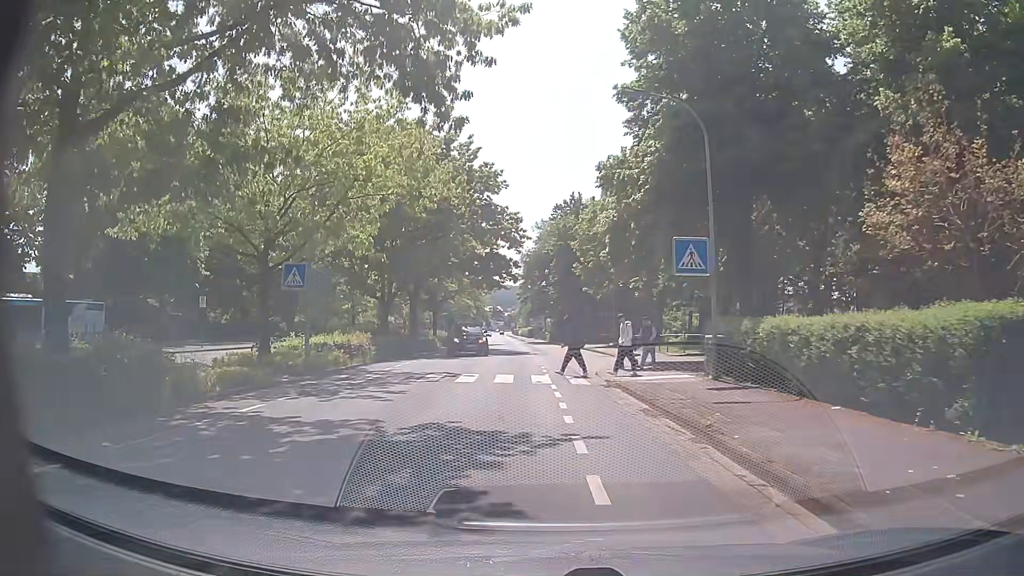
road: unclassified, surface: asphalt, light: Day
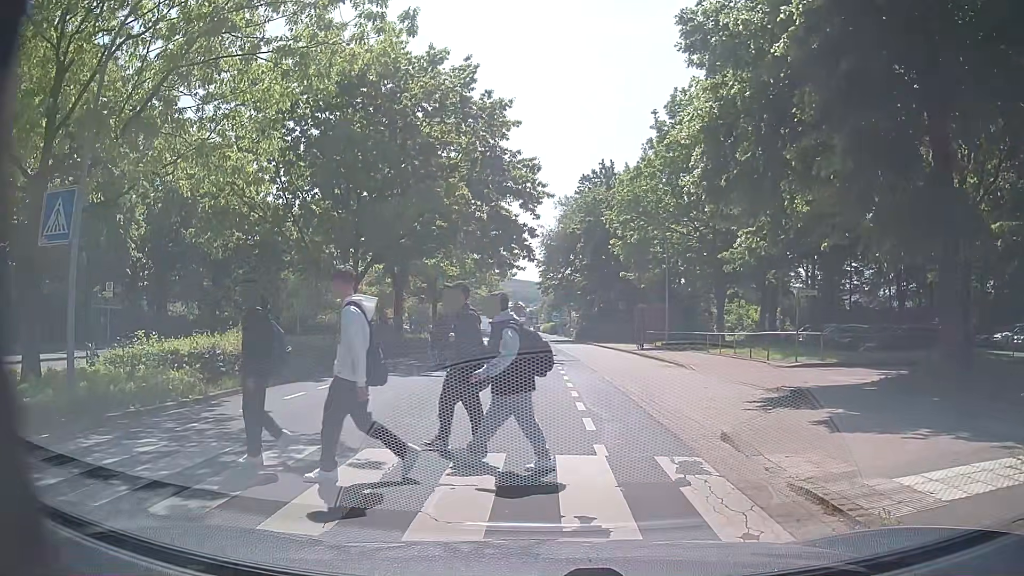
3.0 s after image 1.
(-0.2, +12.6) m; -2°
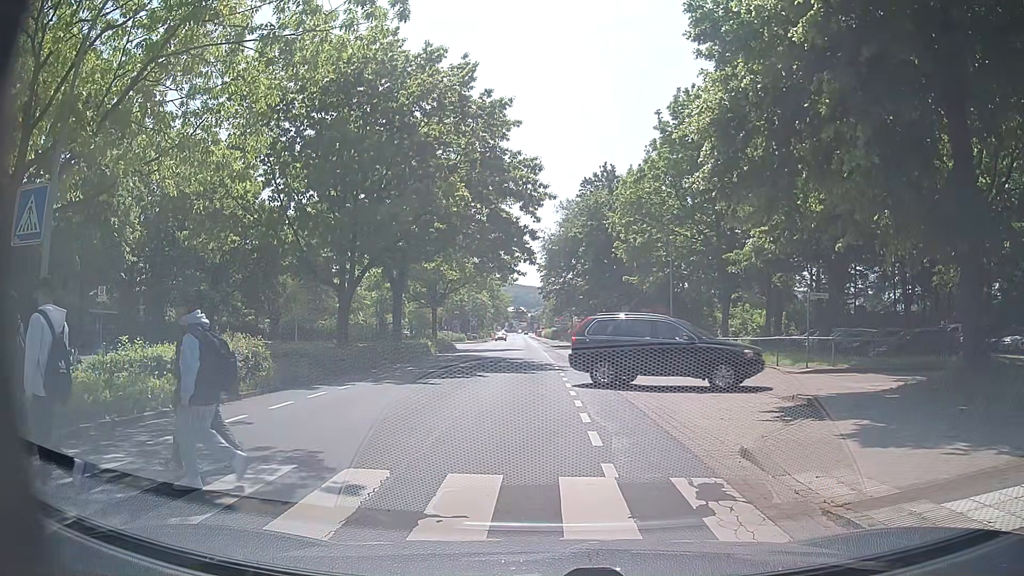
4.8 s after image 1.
(0.0, +0.8) m; 0°
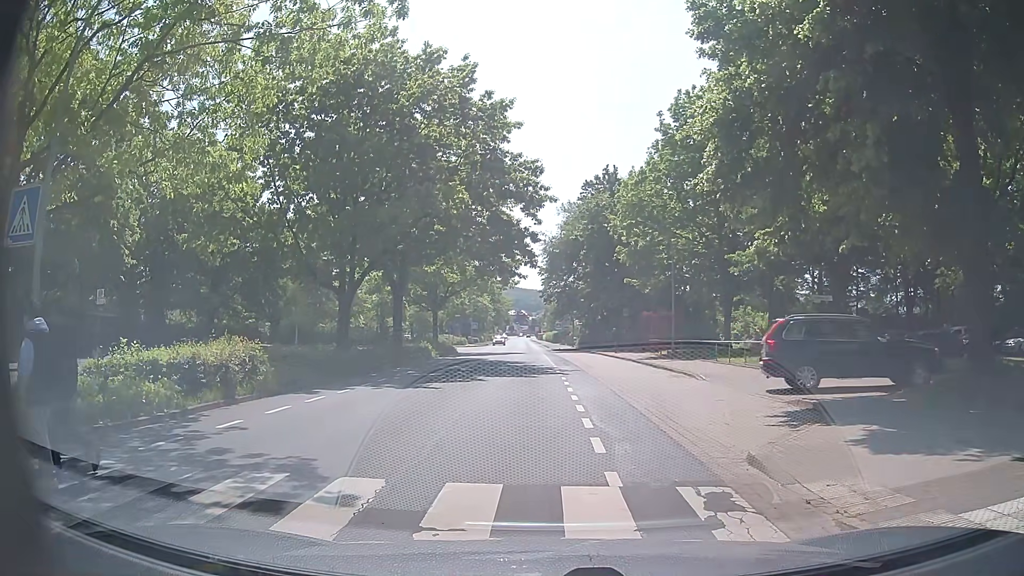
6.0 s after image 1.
(0.0, +0.3) m; 0°
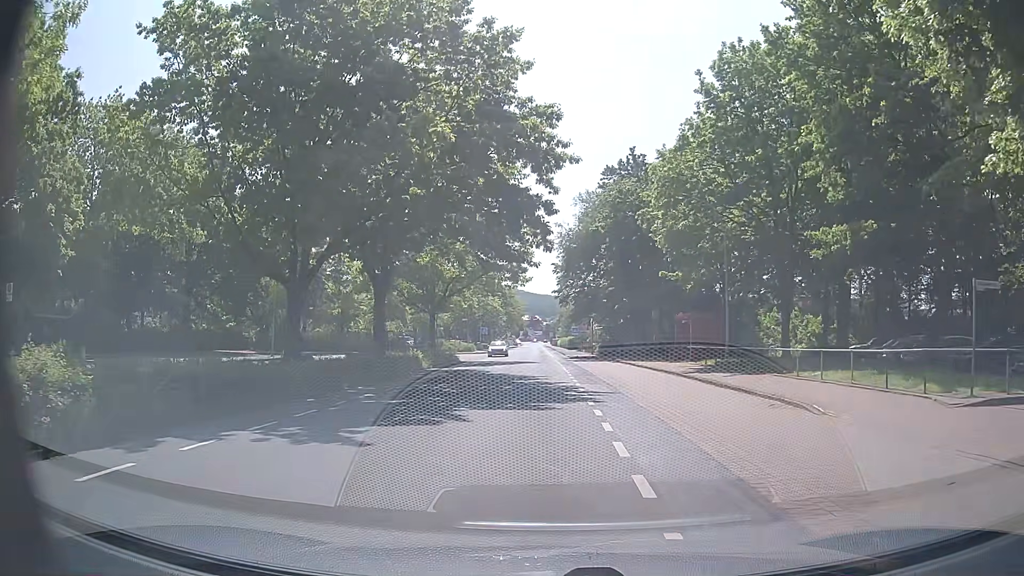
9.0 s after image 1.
(-0.1, +8.7) m; -1°
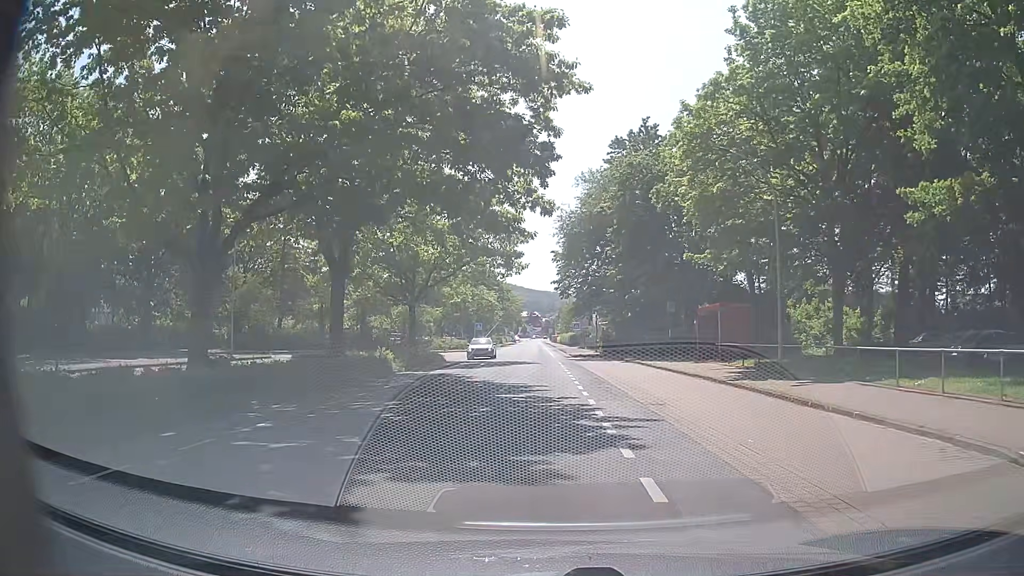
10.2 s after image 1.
(0.0, +6.8) m; +1°
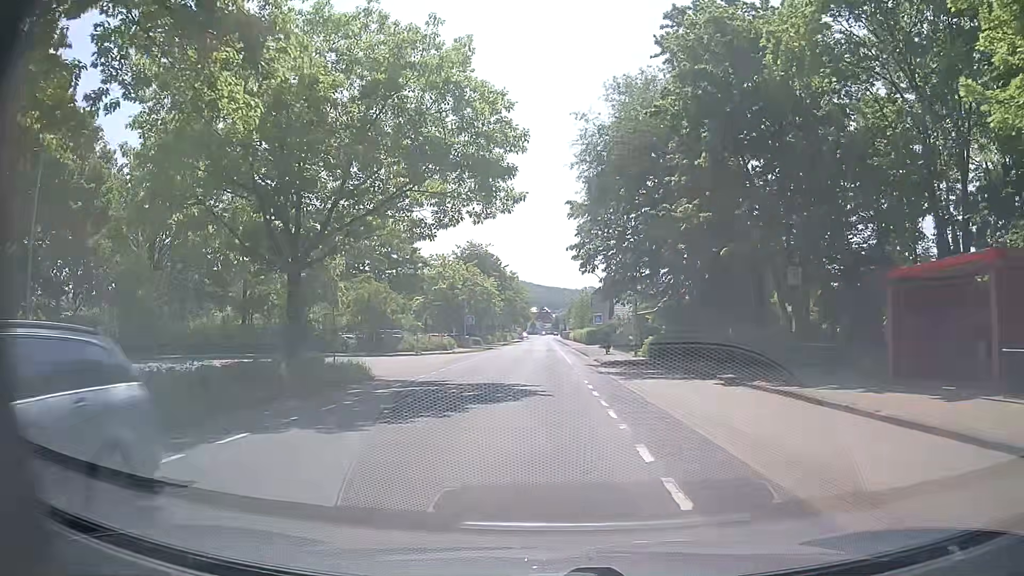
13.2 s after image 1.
(-0.2, +20.8) m; -1°
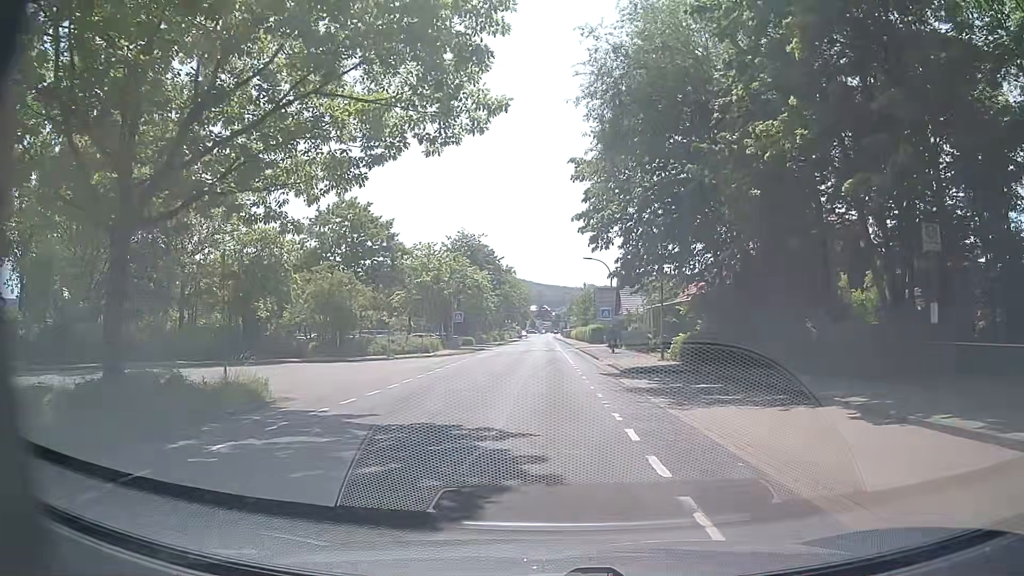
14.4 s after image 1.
(0.0, +9.1) m; -1°
